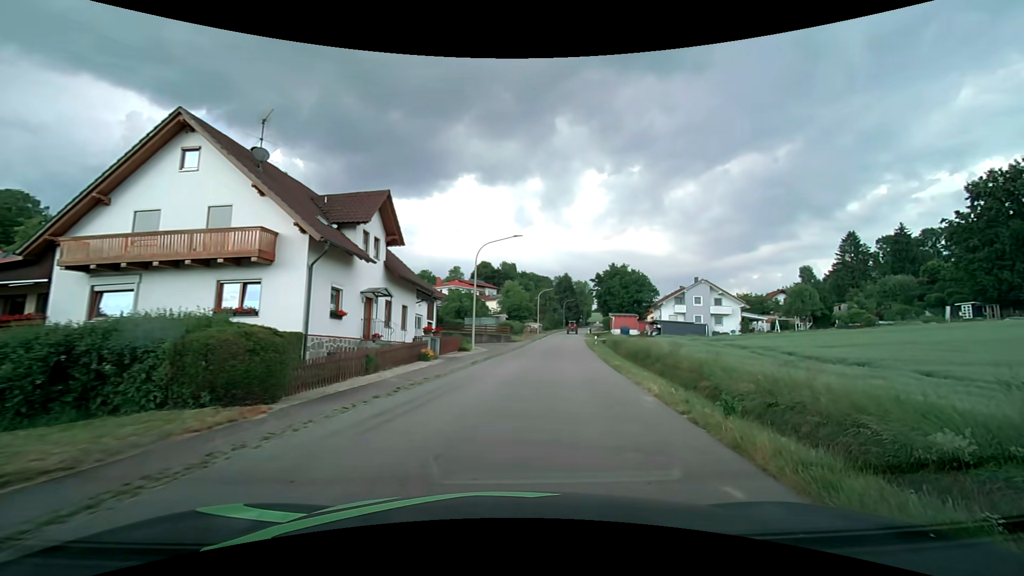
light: Day
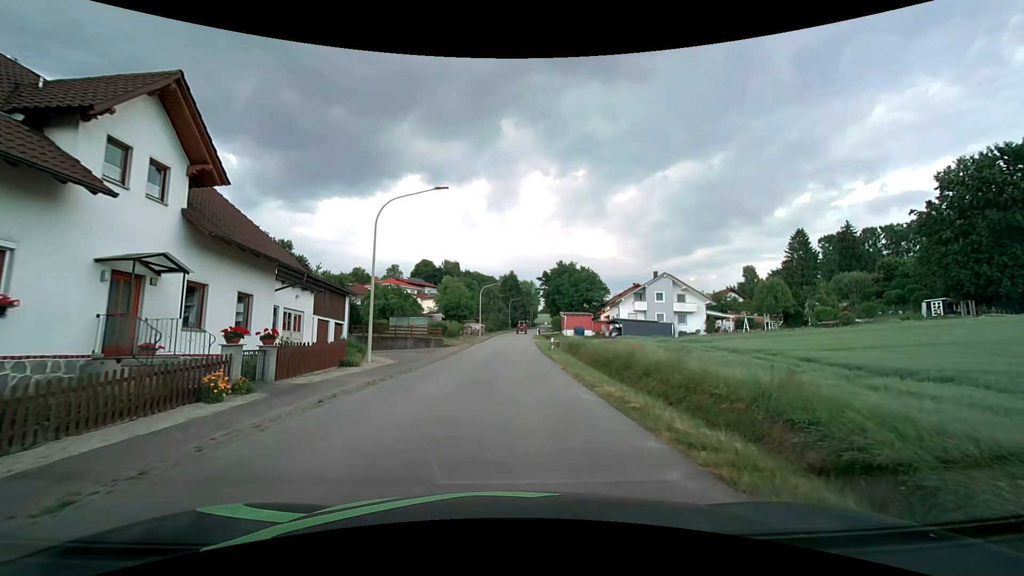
(+0.9, +11.2) m; +6°
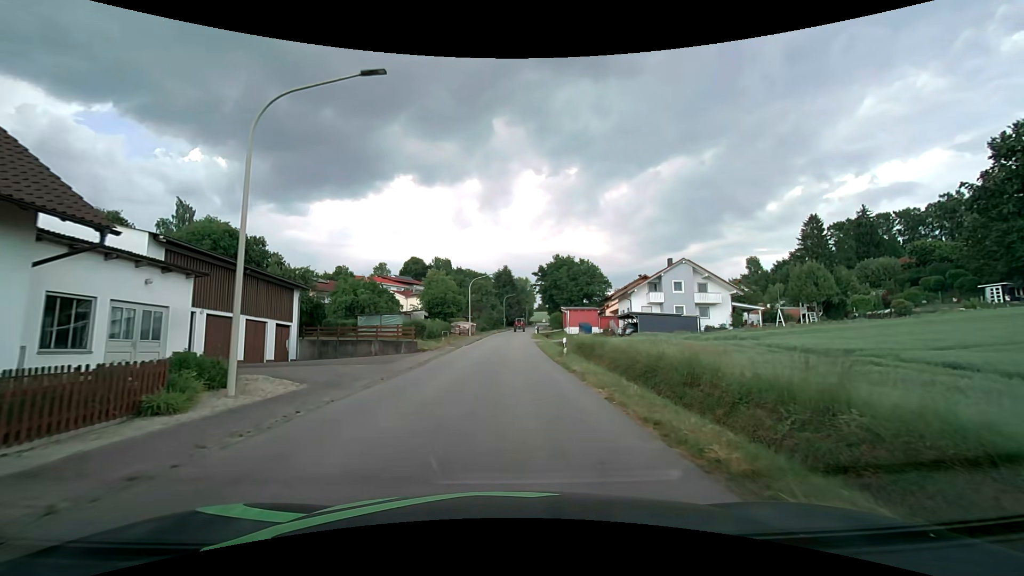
(+0.1, +9.9) m; +1°
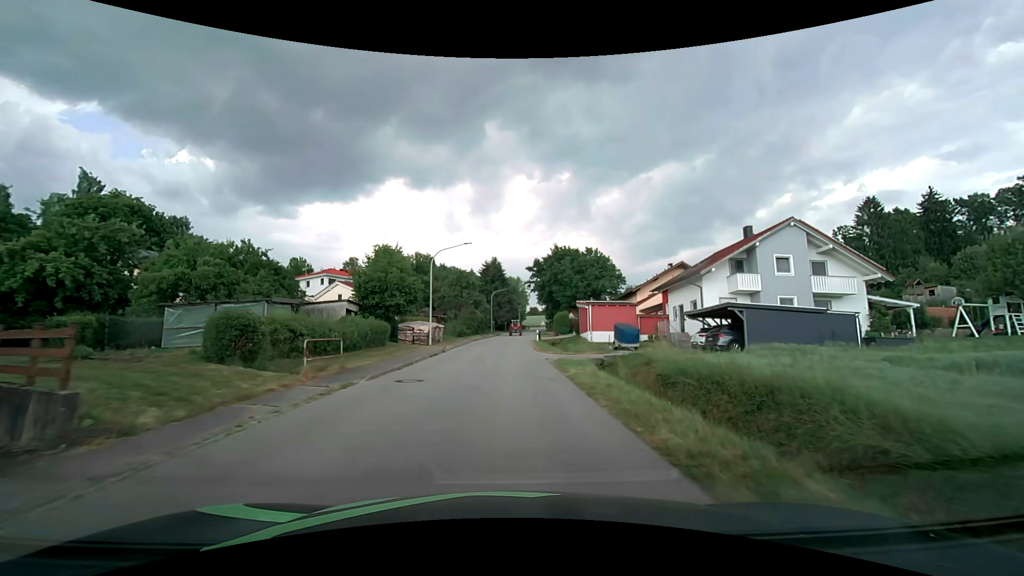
(0.0, +24.3) m; +1°
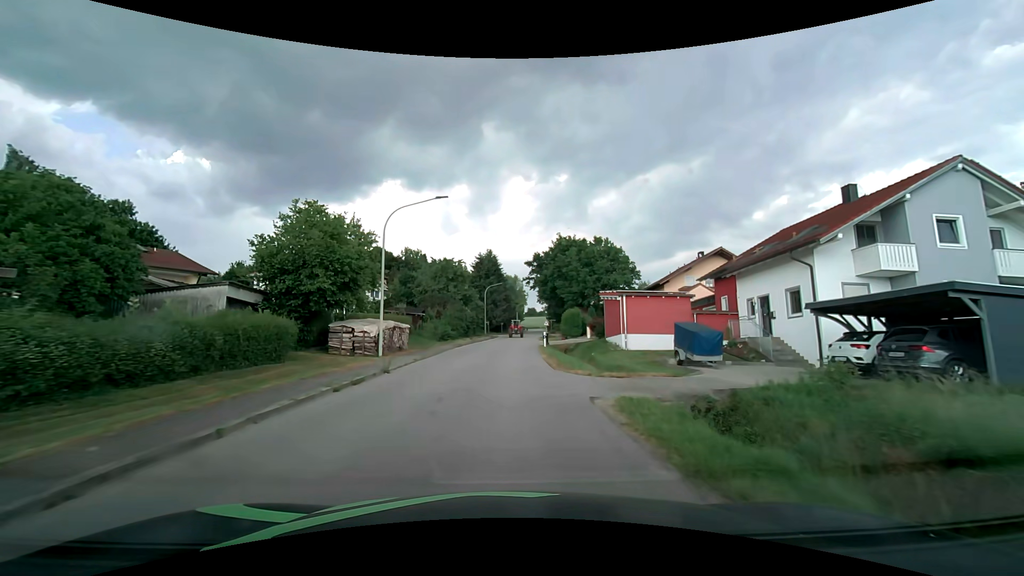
(0.0, +13.1) m; 0°
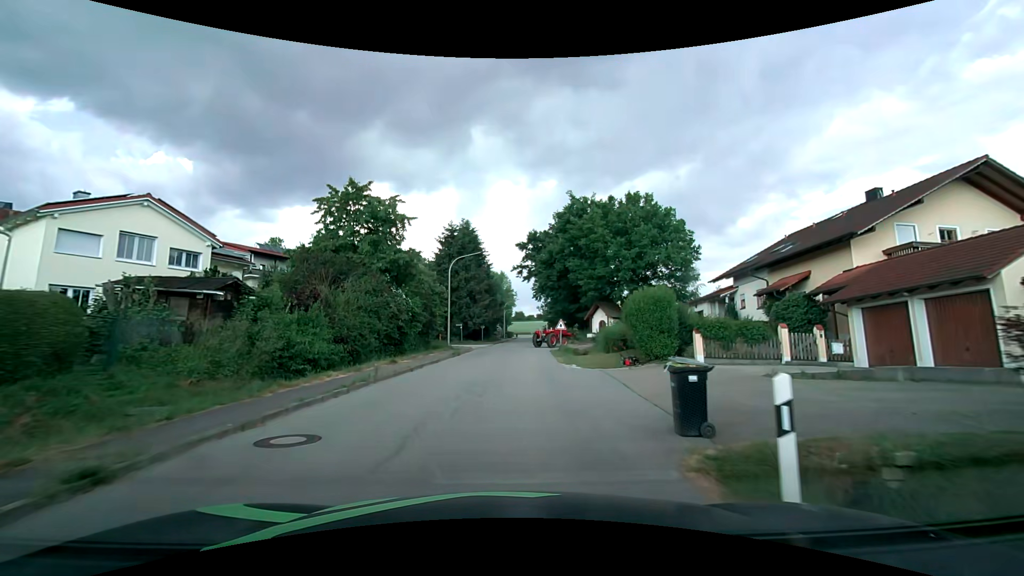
(+0.3, +31.4) m; +2°
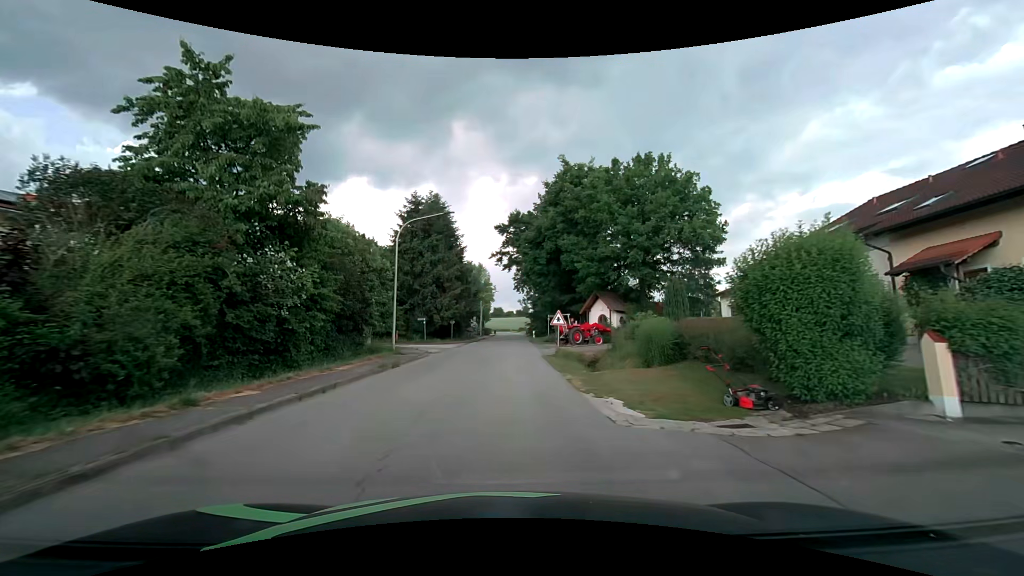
(+0.2, +11.7) m; +2°
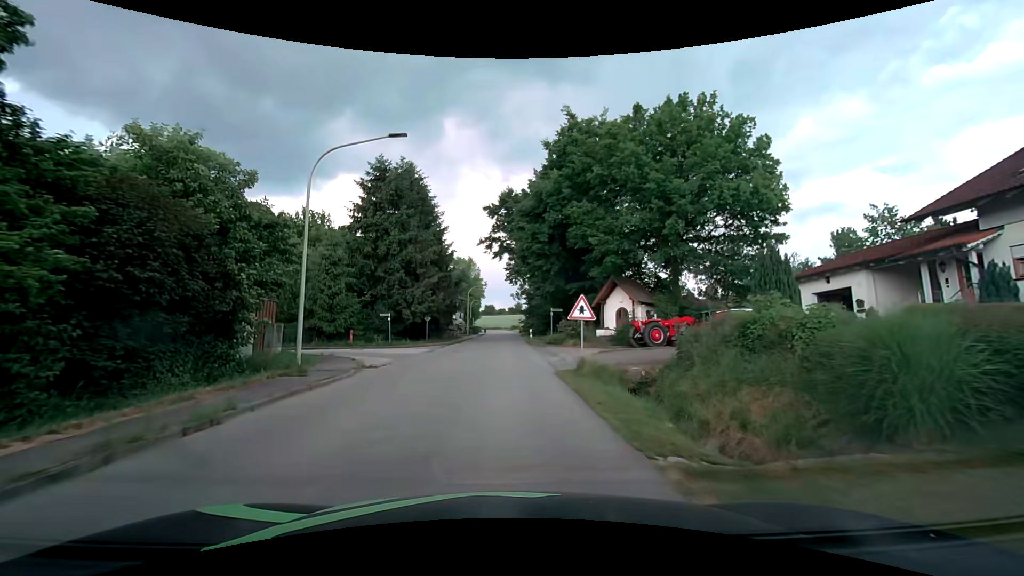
(+0.1, +10.4) m; +1°
(0, +10) (0, +20) (-6, +28) (-16, +28) (-25, +24) (-33, +18) (-39, +10) (-45, +2) (-49, -7) (-52, -17) m
